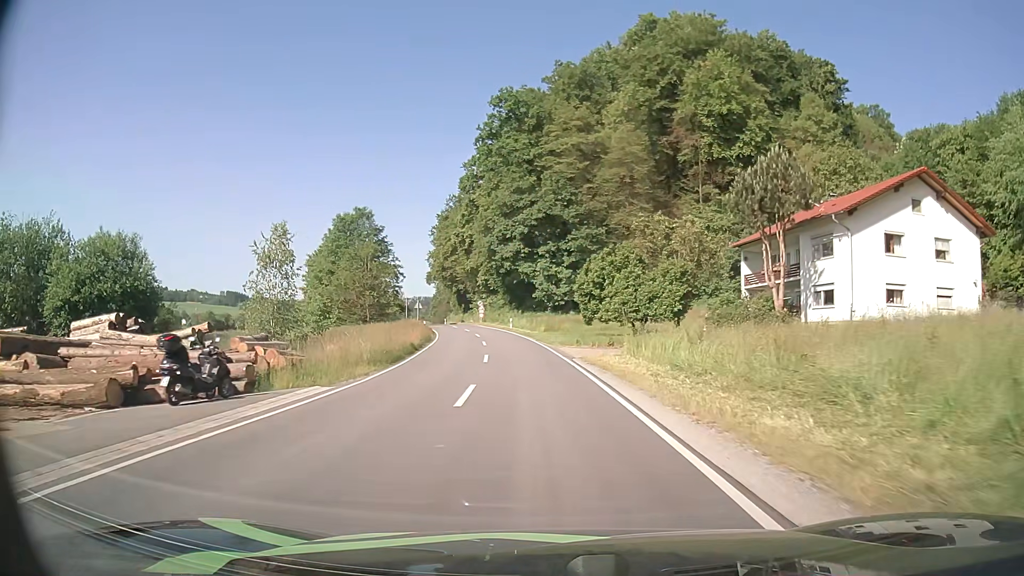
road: secondary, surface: asphalt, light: Day
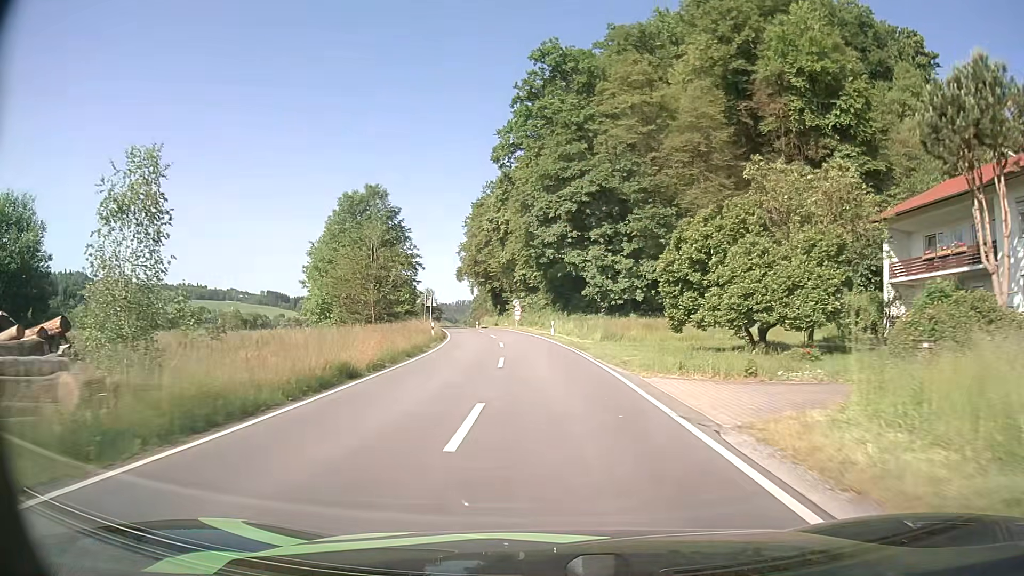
(-0.6, +16.4) m; -4°
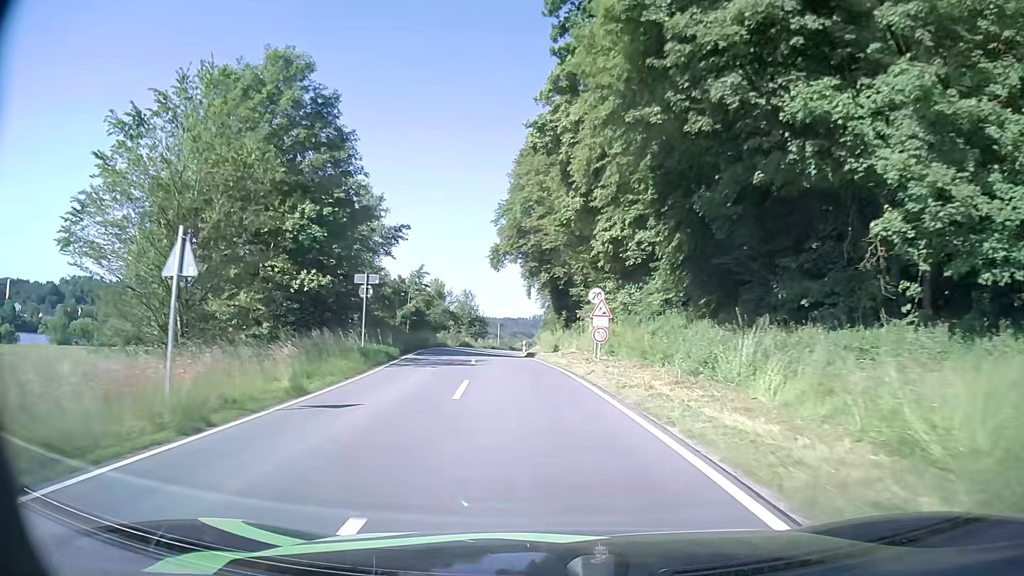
(-2.0, +42.5) m; -7°
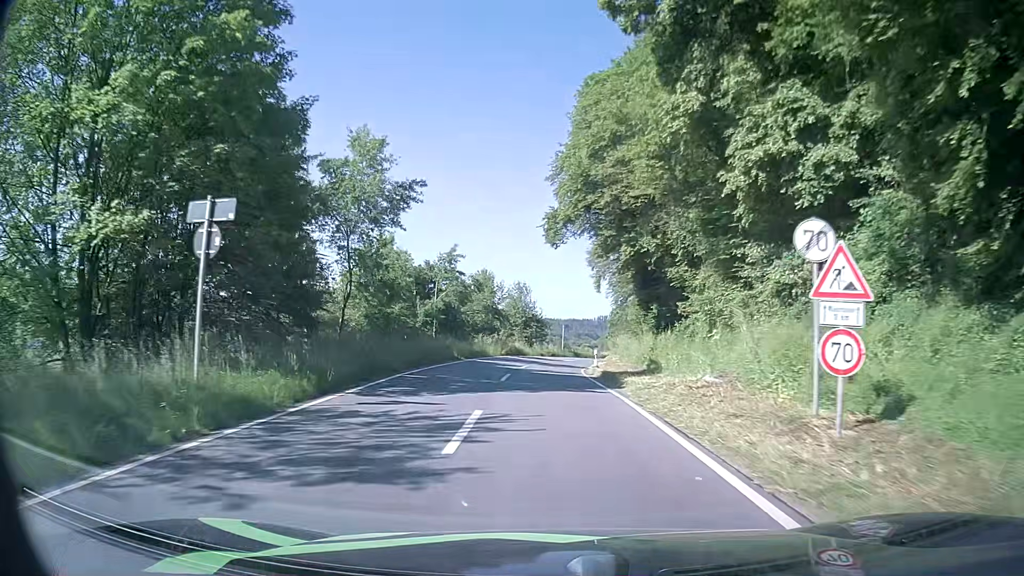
(-0.8, +17.4) m; -5°
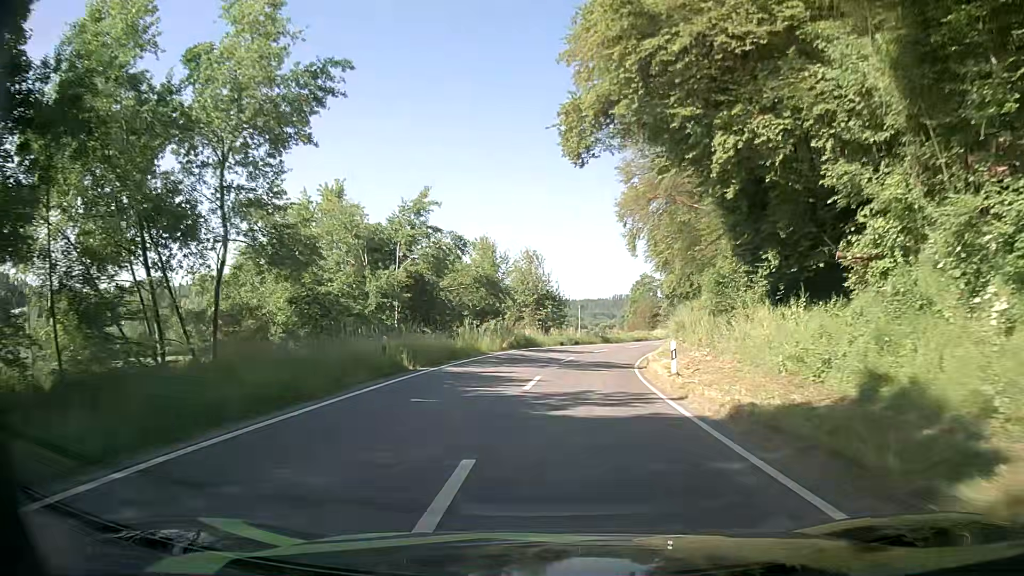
(-0.5, +16.6) m; -2°
